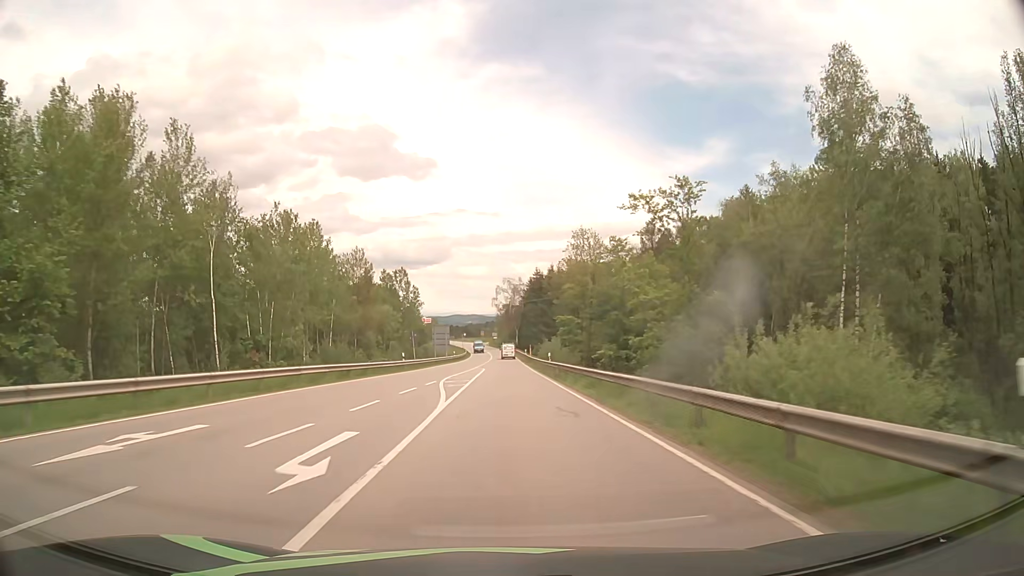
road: secondary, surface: asphalt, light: Day
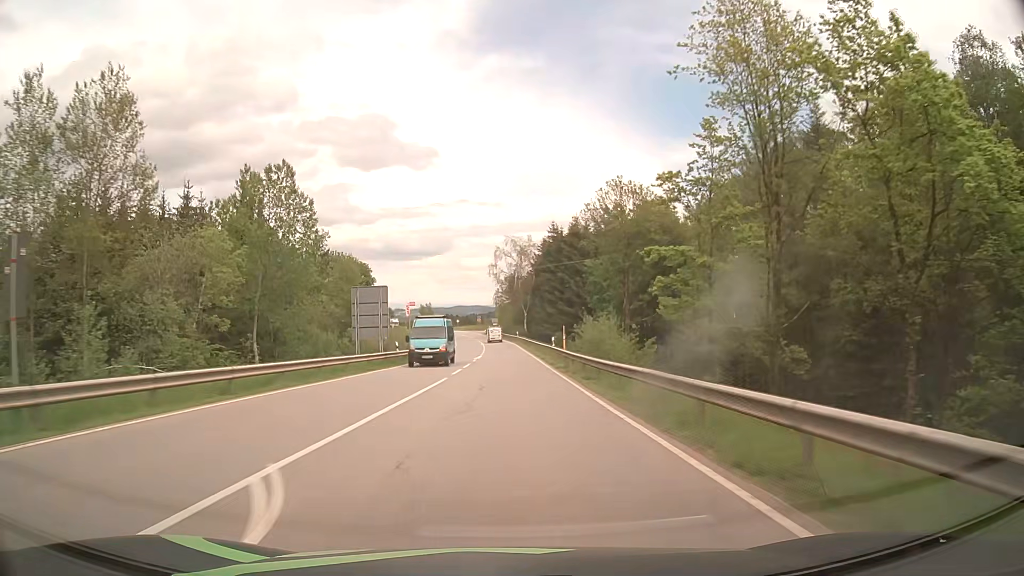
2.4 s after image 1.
(0.0, +49.4) m; 0°
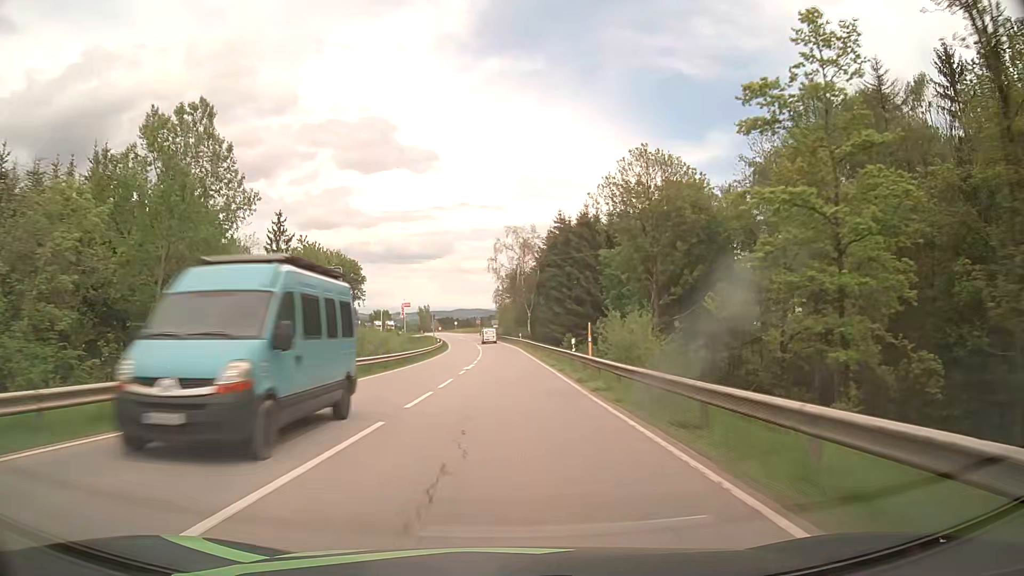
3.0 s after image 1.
(0.0, +12.2) m; 0°
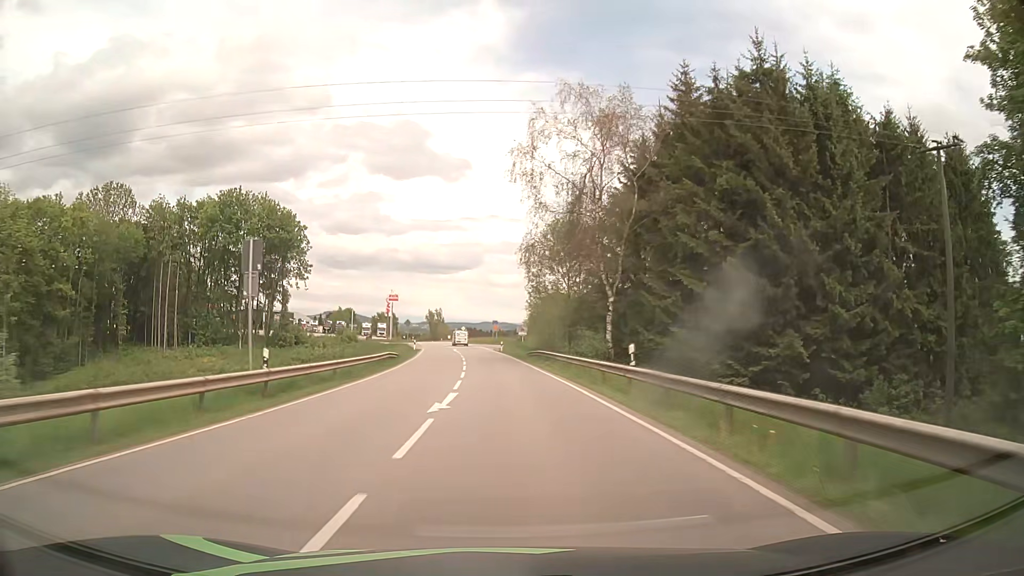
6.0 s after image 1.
(-0.9, +60.1) m; -2°
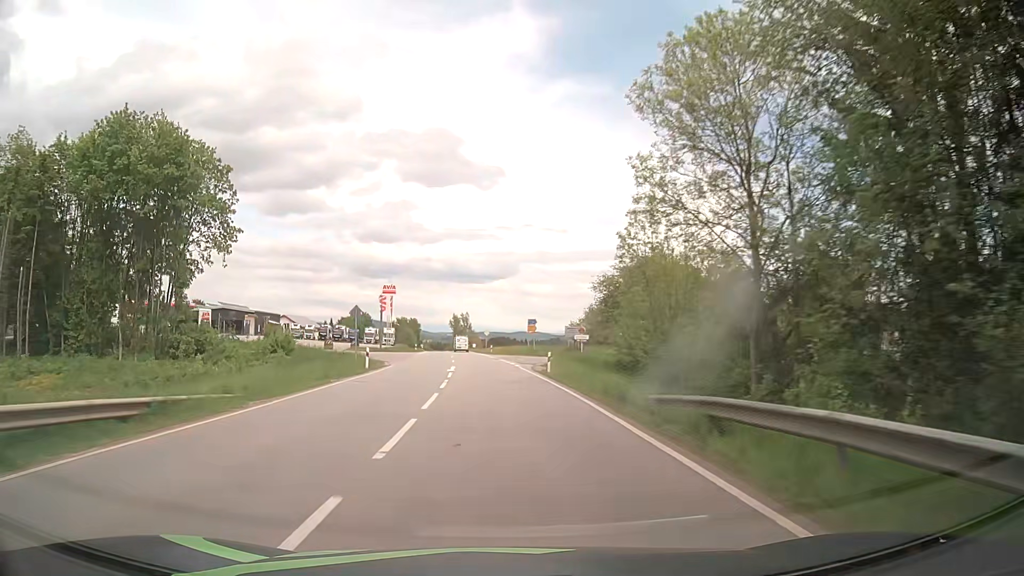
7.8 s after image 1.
(-0.7, +36.2) m; -3°
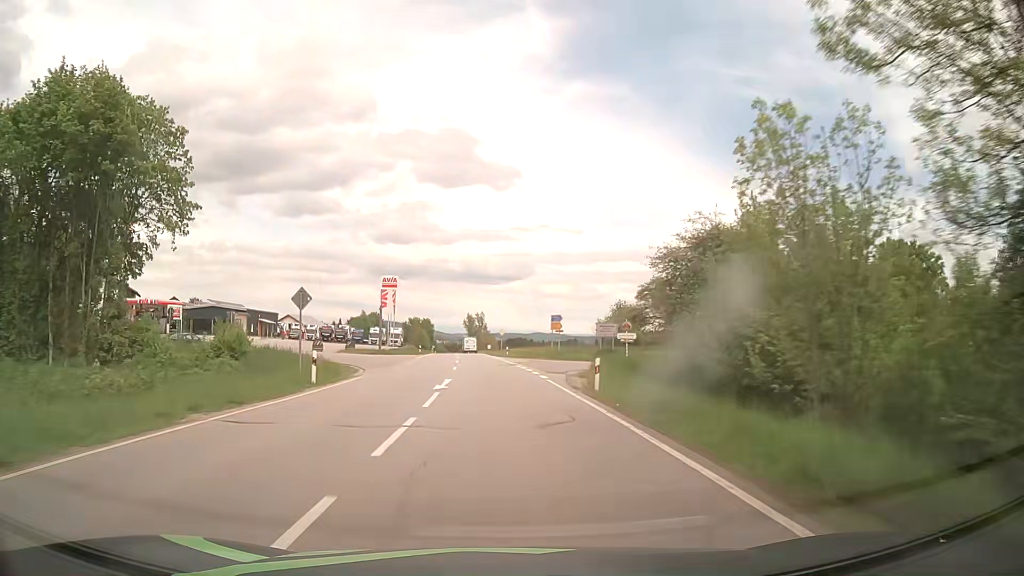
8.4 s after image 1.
(-0.1, +12.0) m; -1°
(0, +10) (0, +20) (-1, +30) (-2, +40) (-2, +50) (-3, +60) (-4, +70) (-4, +80) (-5, +90) (-6, +100) m
